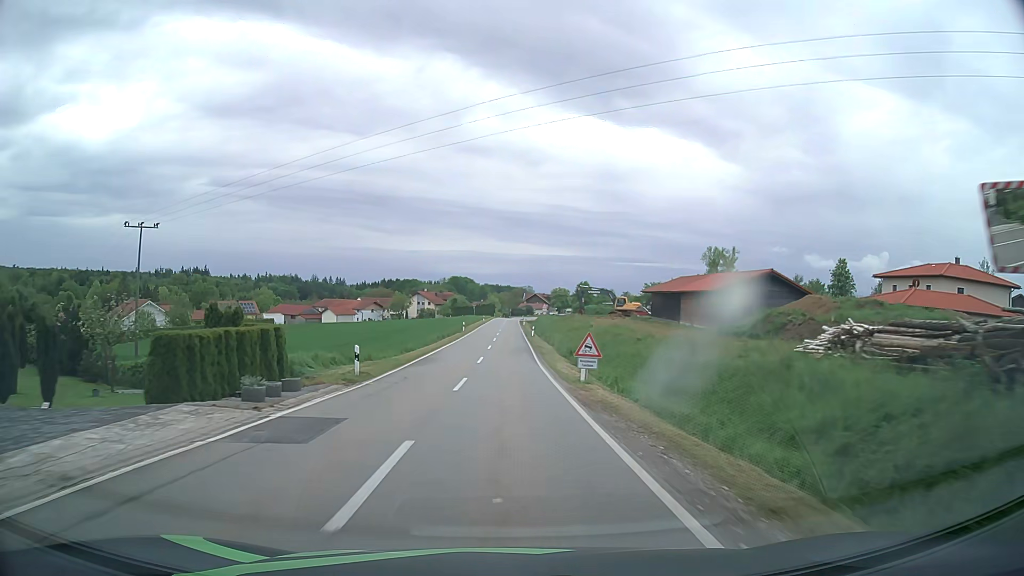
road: tertiary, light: Day
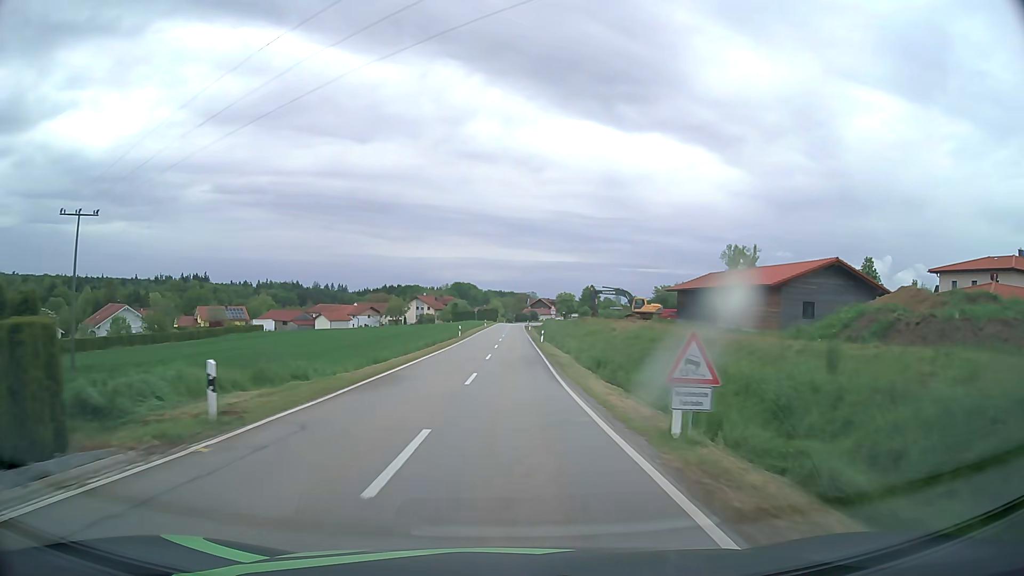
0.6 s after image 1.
(0.0, +10.9) m; 0°
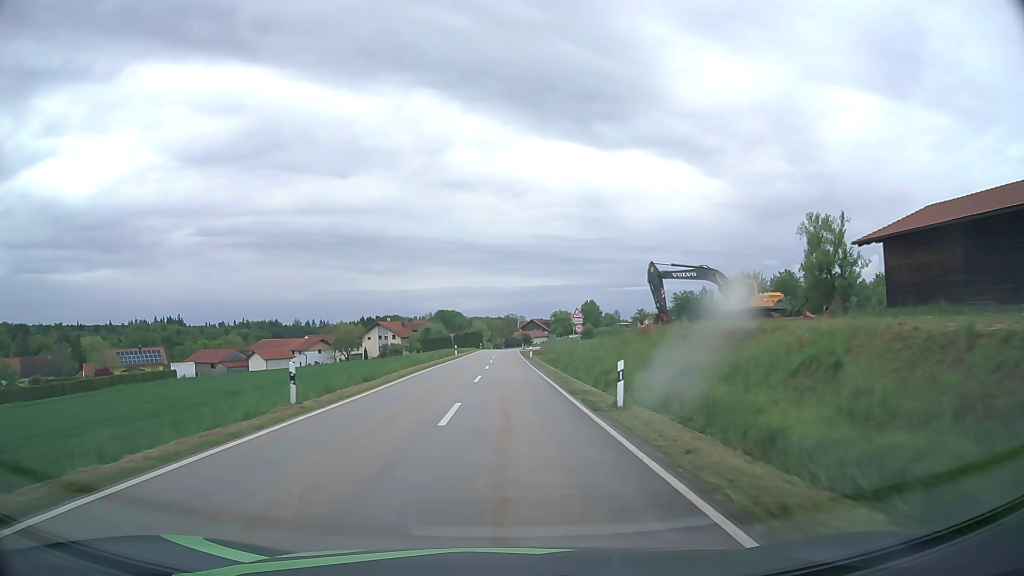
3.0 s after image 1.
(+0.5, +43.1) m; +1°
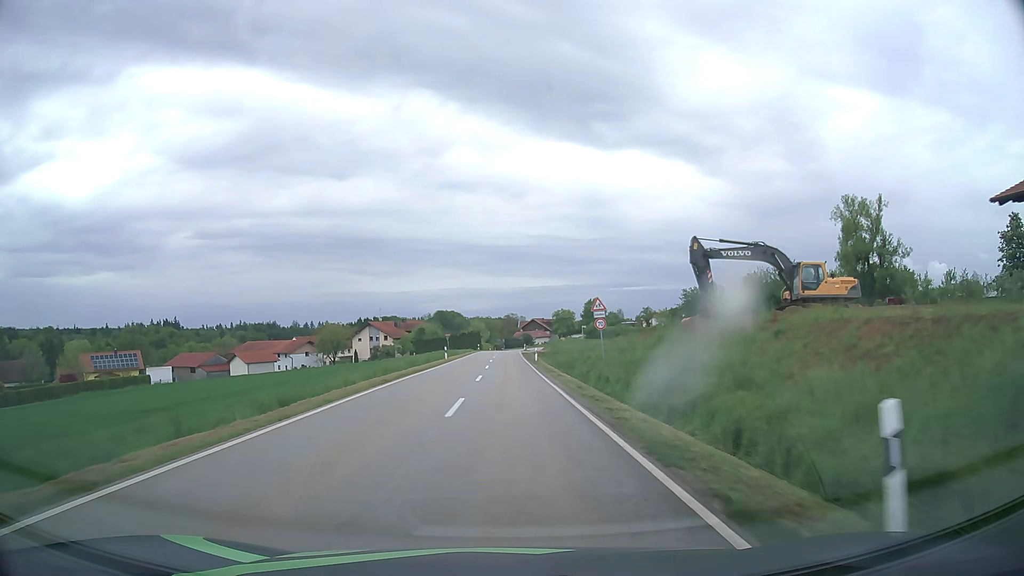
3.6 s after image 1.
(0.0, +10.7) m; 0°
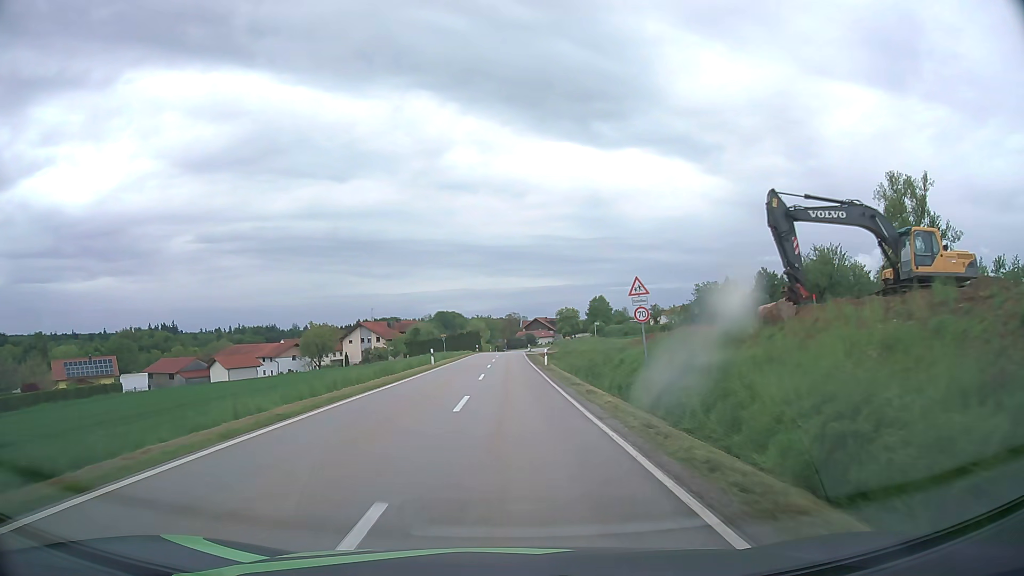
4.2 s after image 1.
(0.0, +10.7) m; 0°
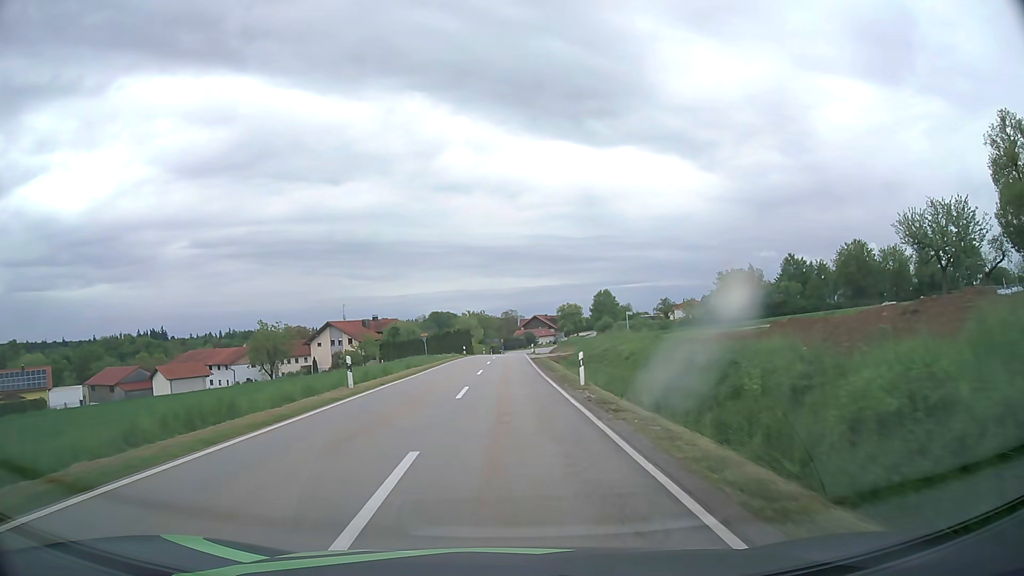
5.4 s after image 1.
(0.0, +21.5) m; 0°
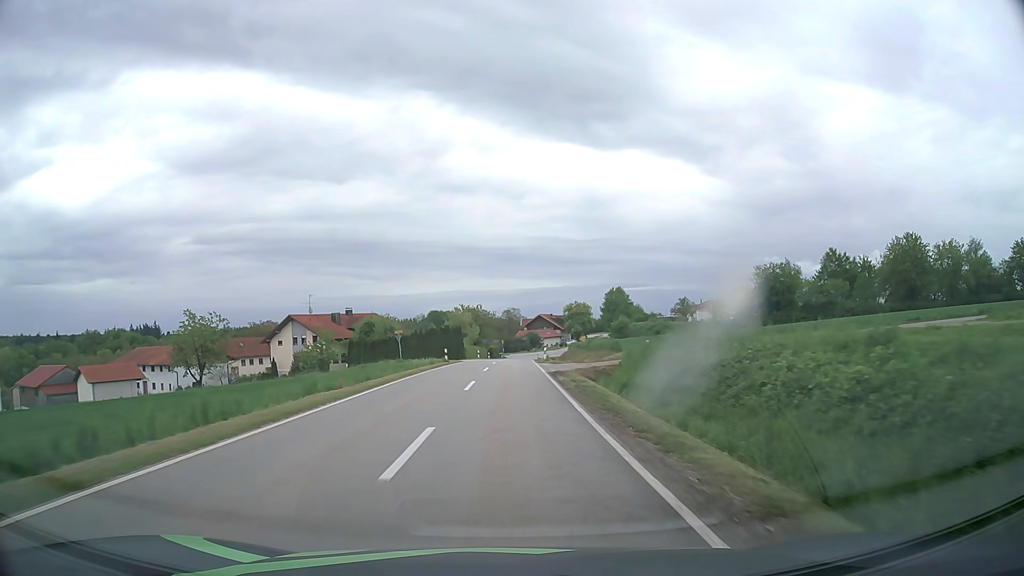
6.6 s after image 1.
(0.0, +21.5) m; 0°
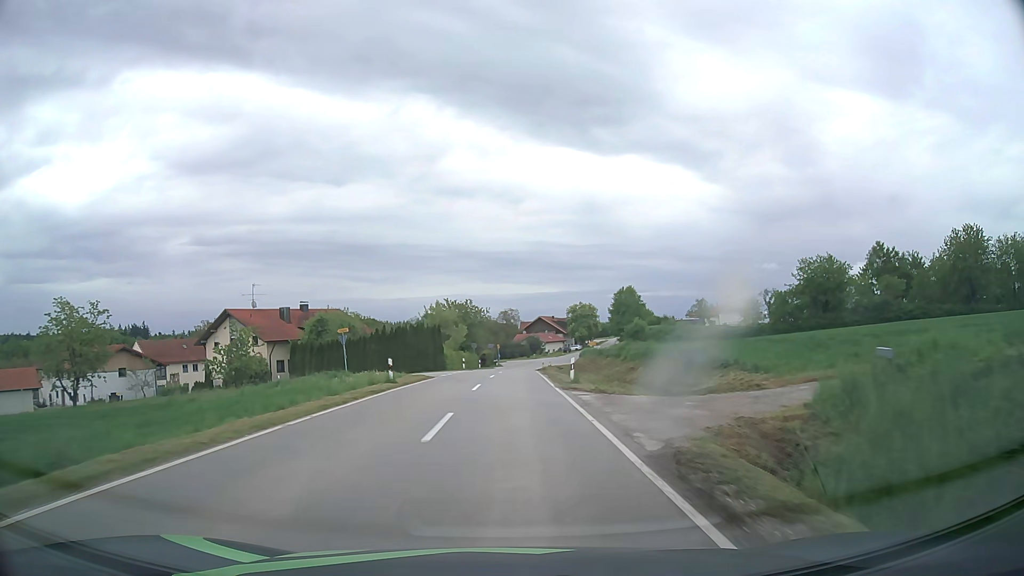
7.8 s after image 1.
(0.0, +21.5) m; 0°
(0, +10) (0, +20) (0, +30) (0, +40) (+1, +50) (+1, +60) (+1, +70) (+2, +80) (+3, +90) (+4, +100) m
